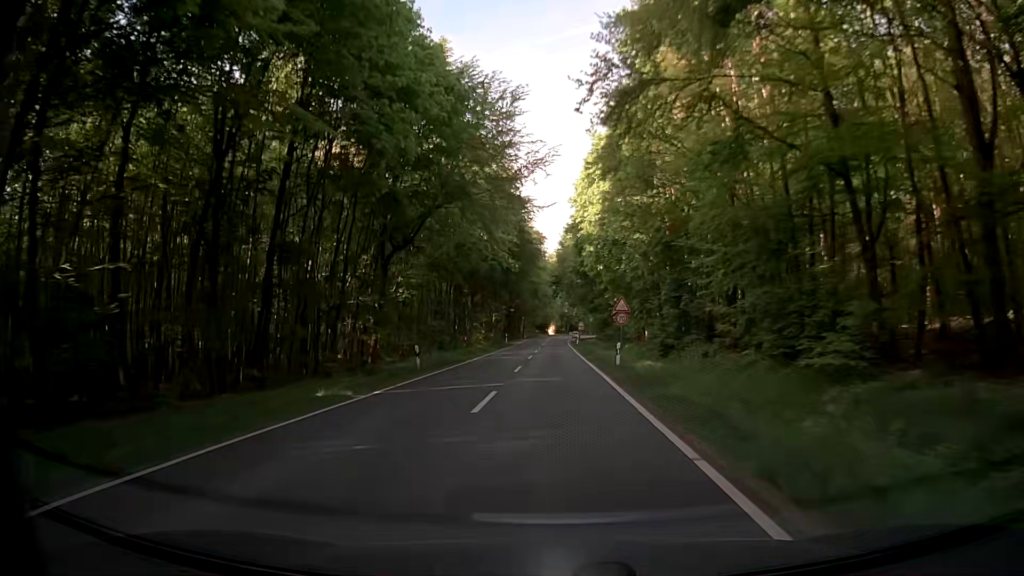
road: secondary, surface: asphalt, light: Day
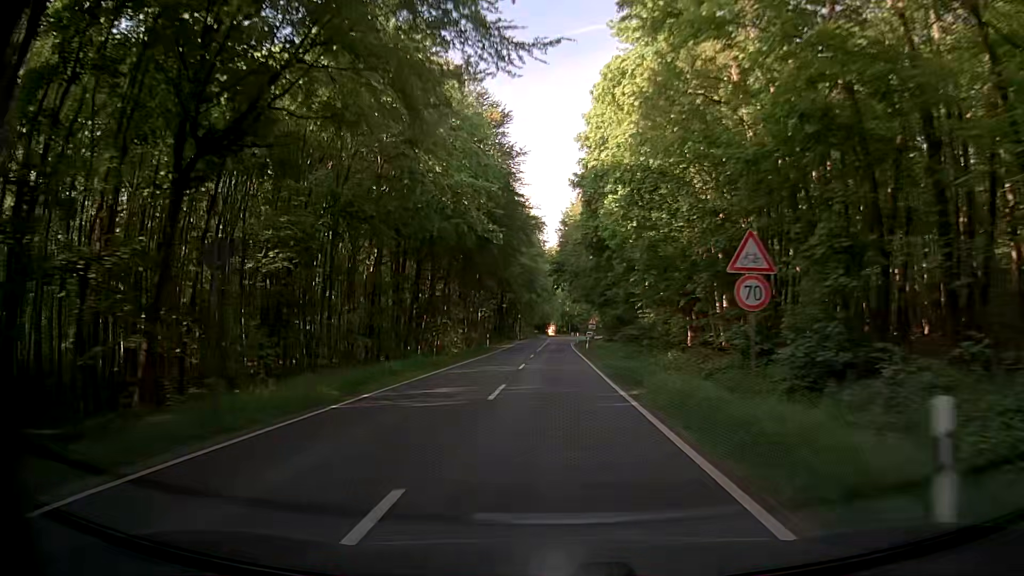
(-0.1, +21.6) m; -1°
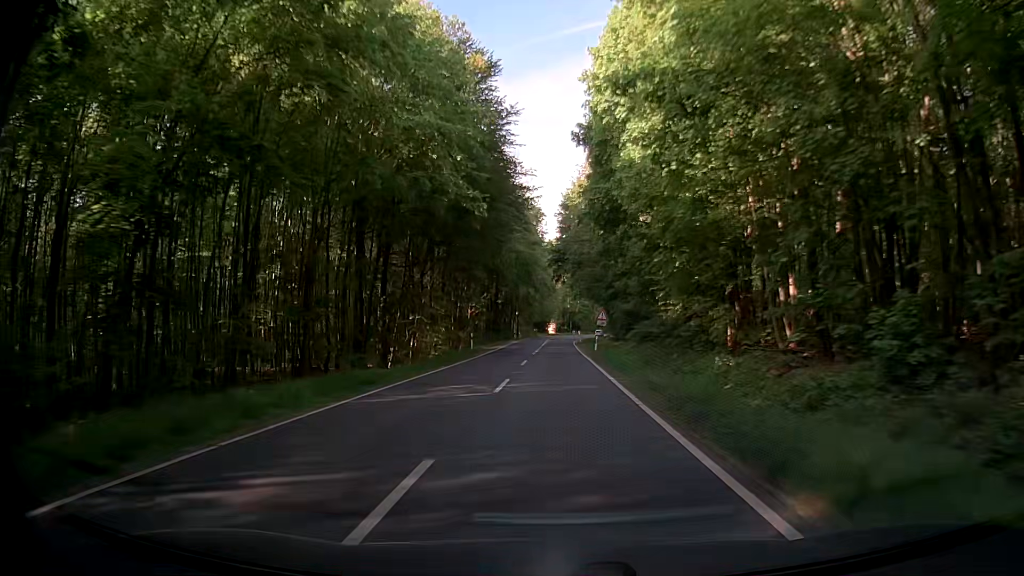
(+0.3, +10.8) m; +2°
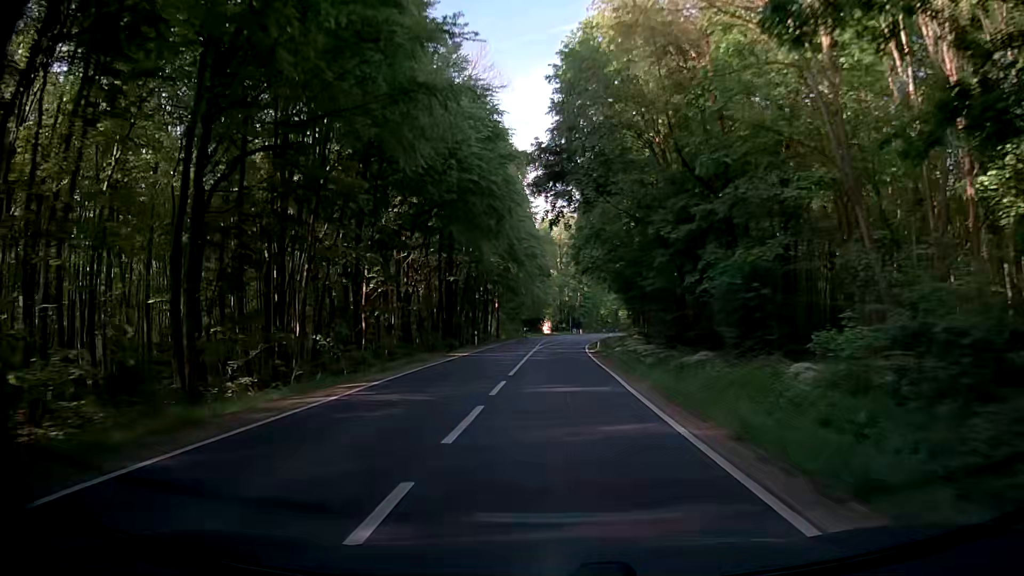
(-0.7, +43.0) m; 0°
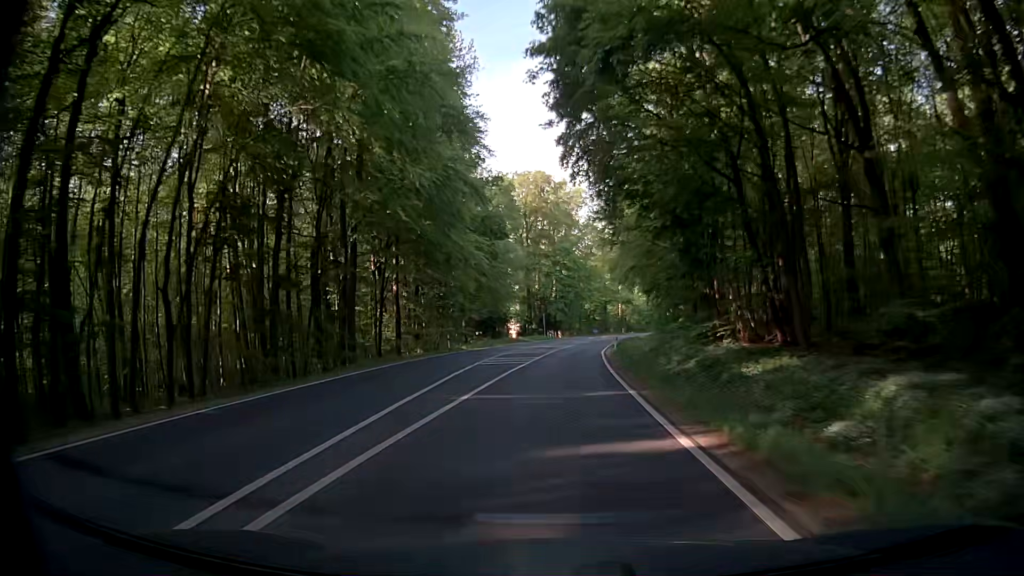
(-0.1, +53.6) m; +1°
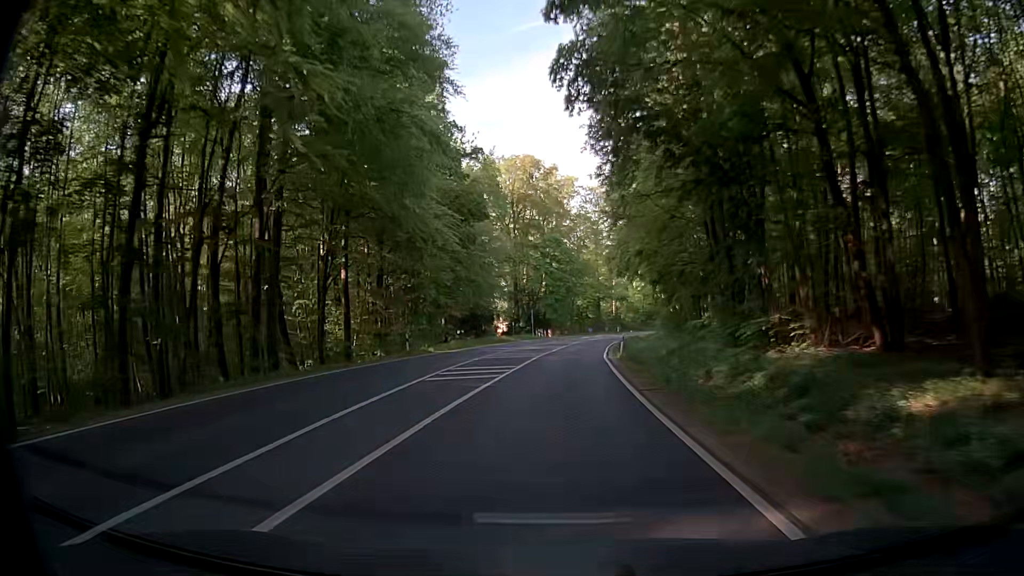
(+0.2, +10.7) m; +1°
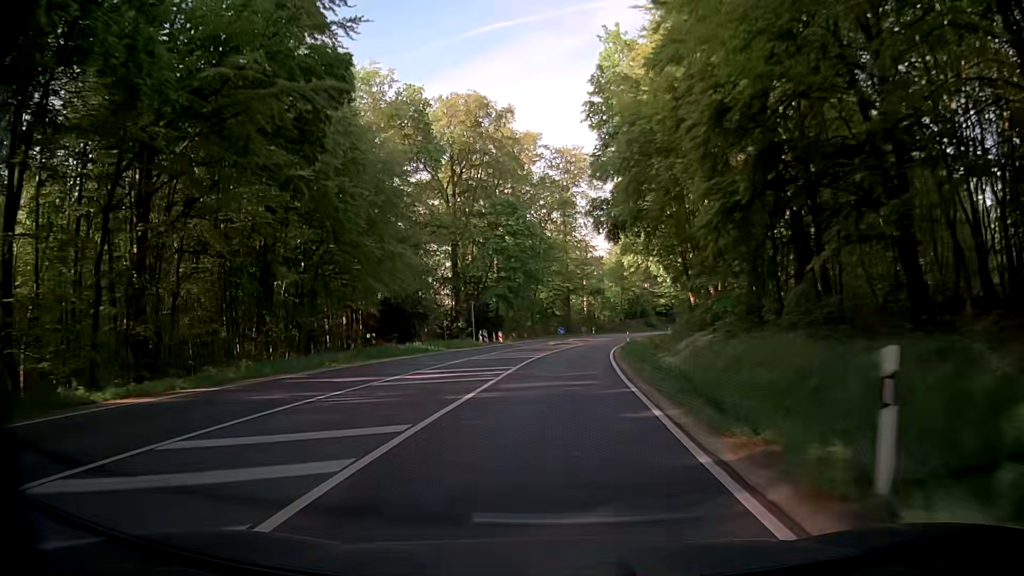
(+0.7, +32.1) m; +2°
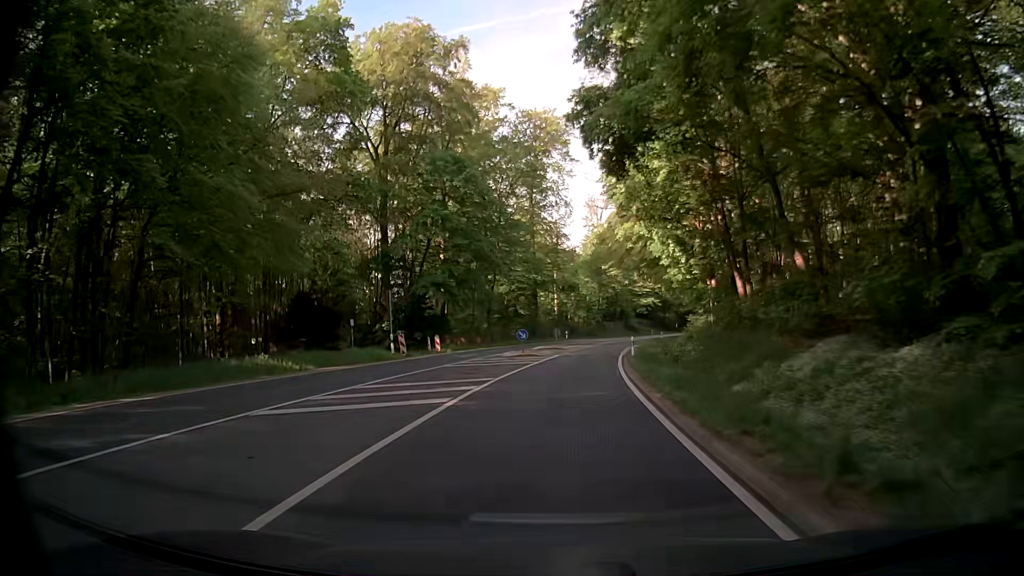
(+0.9, +21.4) m; +4°
(0, +10) (+1, +20) (+1, +30) (+3, +40) (+4, +50) (+6, +60) (+8, +69) (+10, +79) (+13, +89) (+16, +98) m
